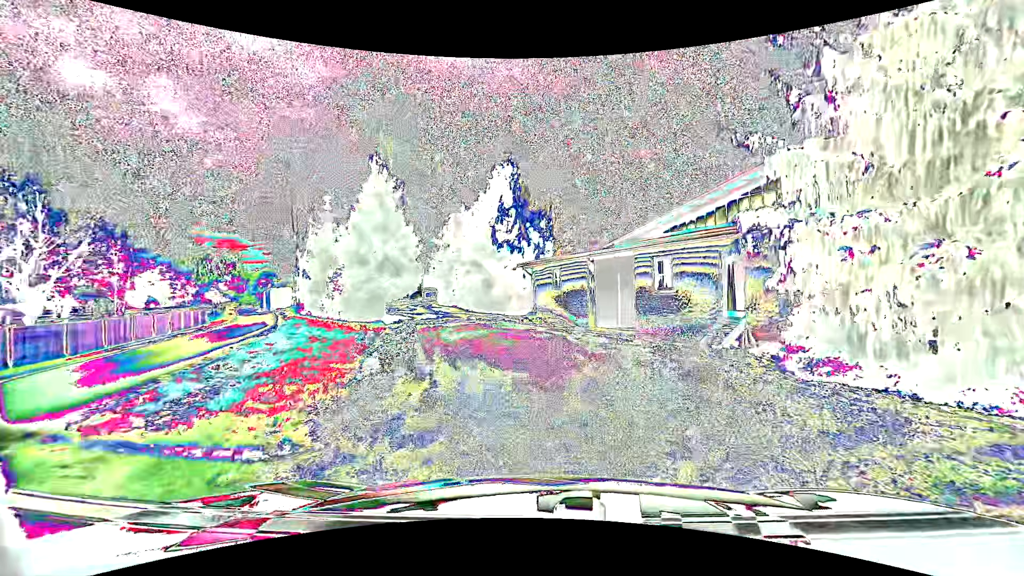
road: service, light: Day
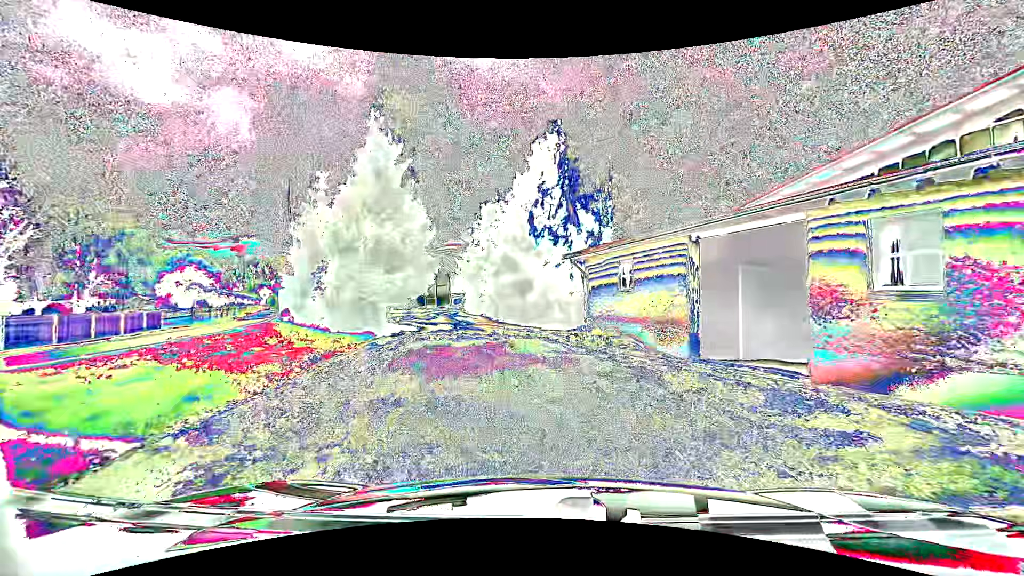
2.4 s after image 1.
(-0.4, +9.7) m; -5°
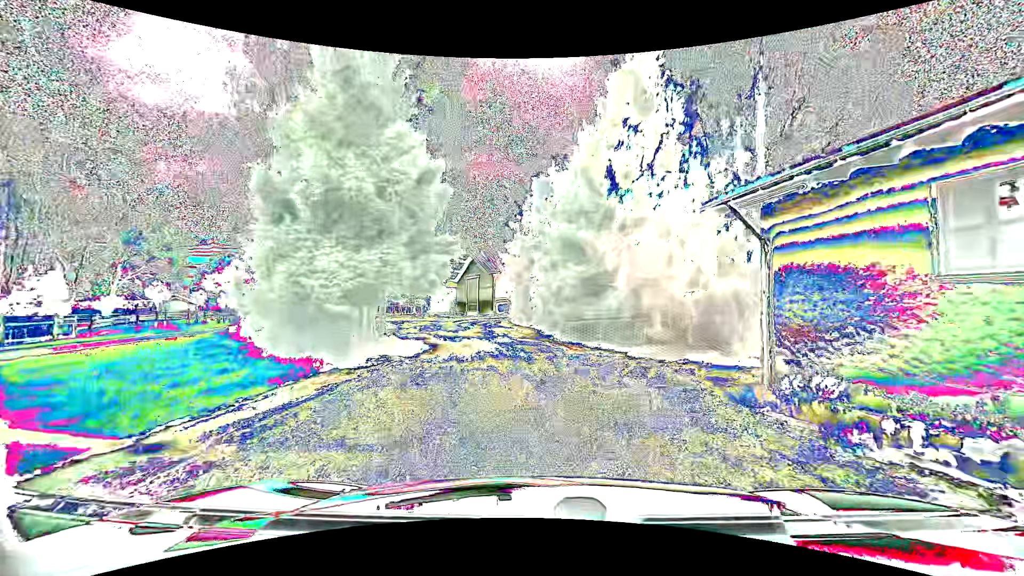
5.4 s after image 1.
(-0.6, +11.5) m; -6°
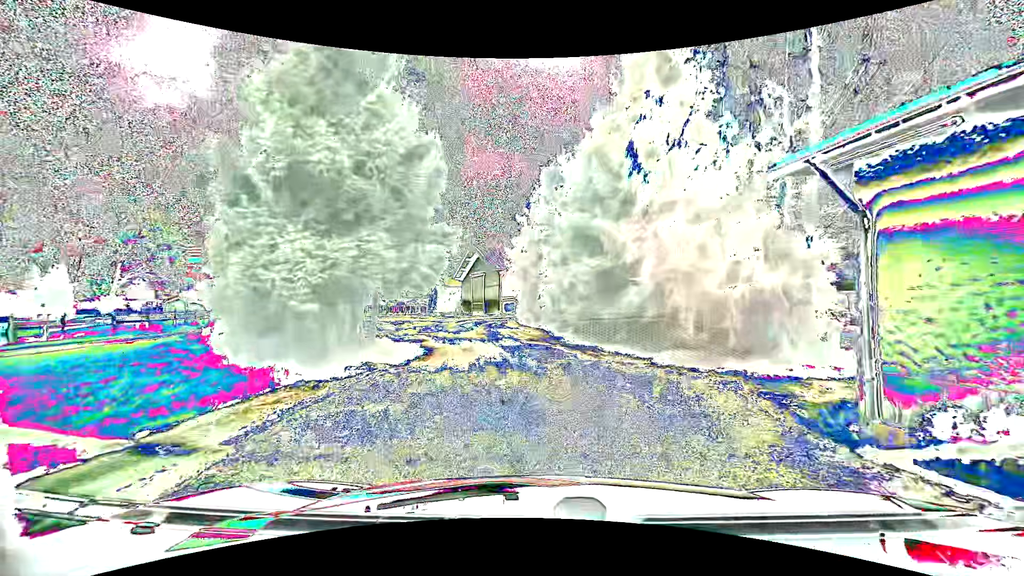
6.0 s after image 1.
(0.0, +2.3) m; -2°
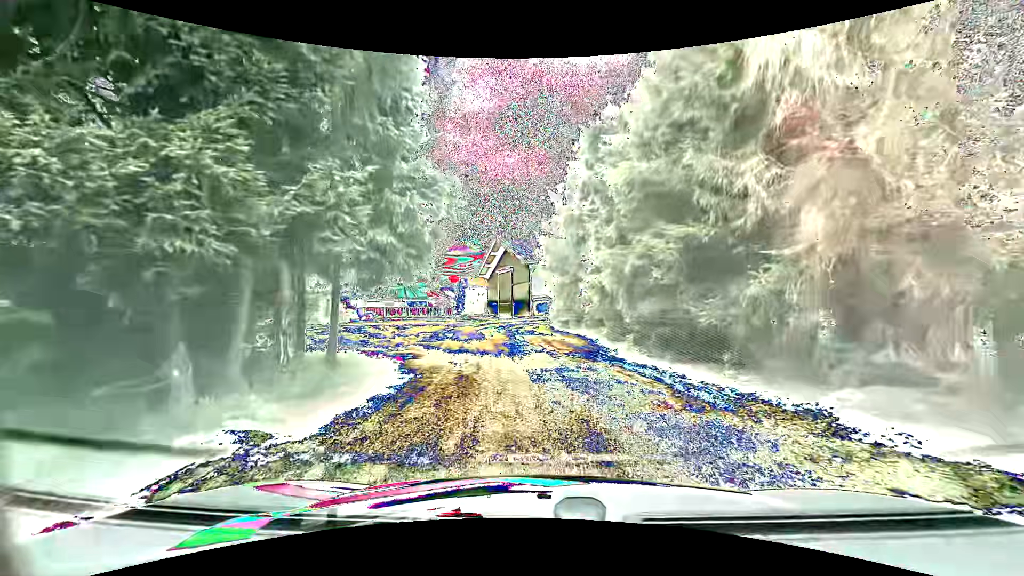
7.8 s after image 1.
(-0.1, +7.0) m; -3°
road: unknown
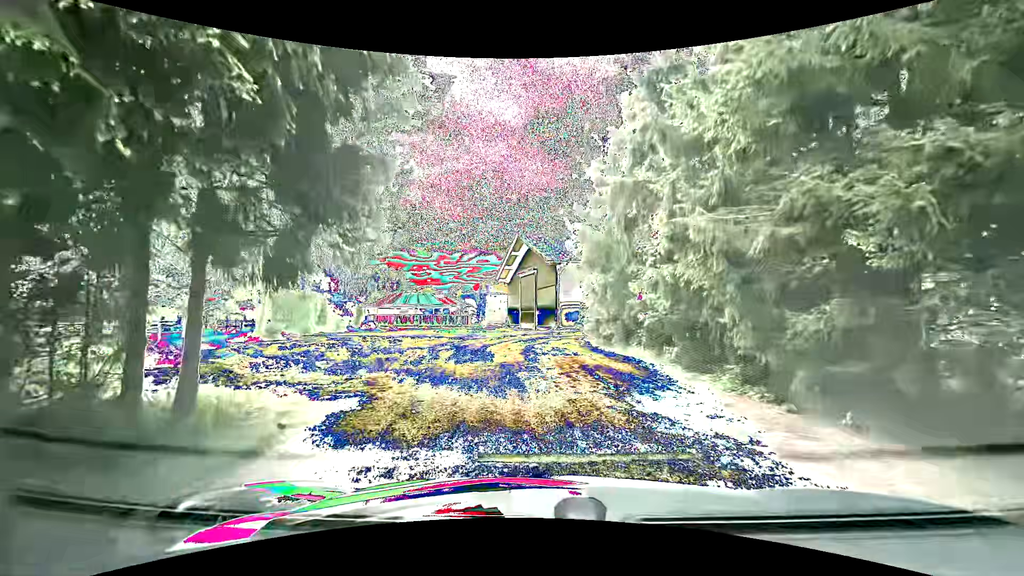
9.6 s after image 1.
(-0.2, +6.3) m; -2°
